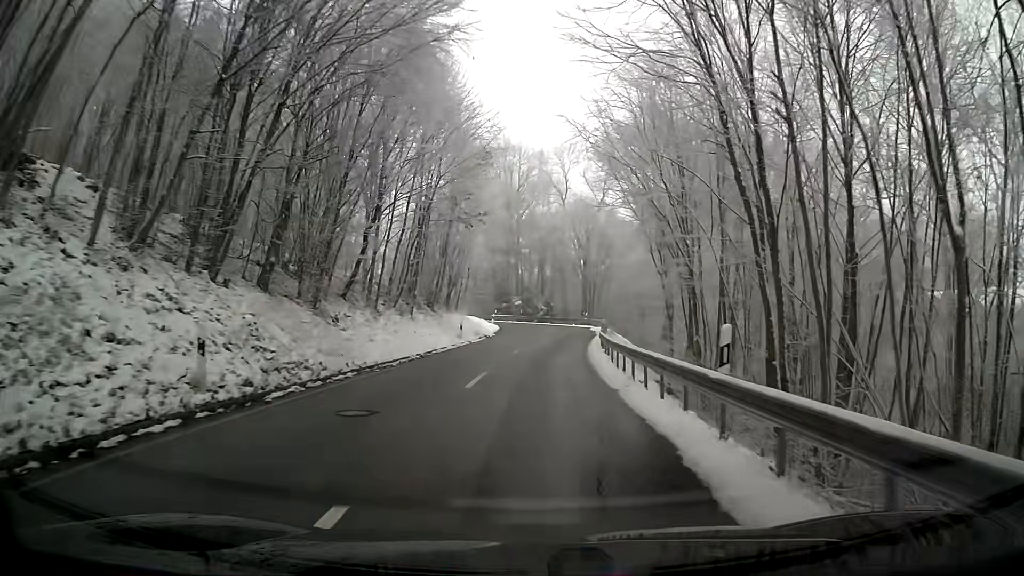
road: tertiary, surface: asphalt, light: Day
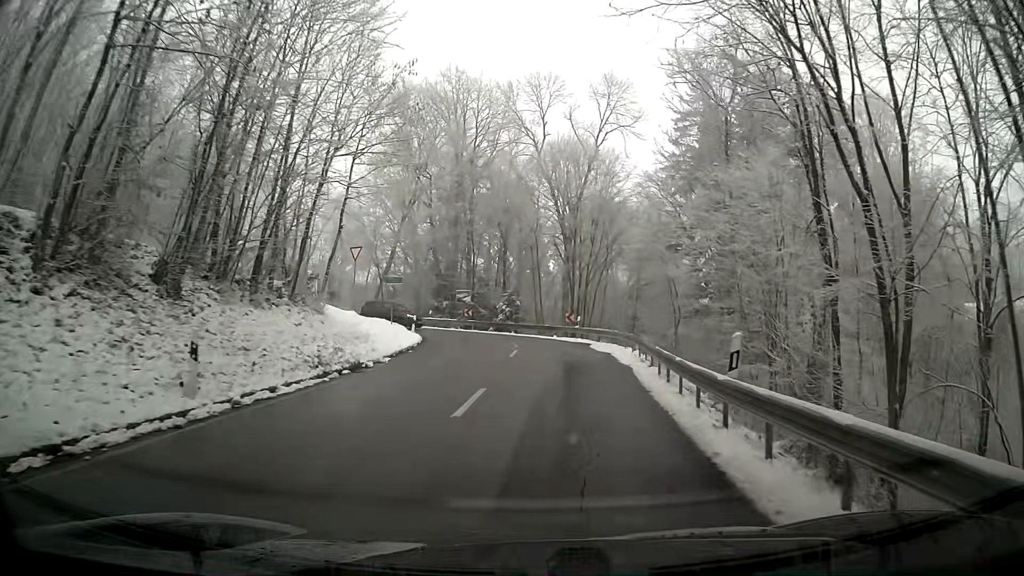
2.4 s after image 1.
(+0.5, +27.3) m; +2°
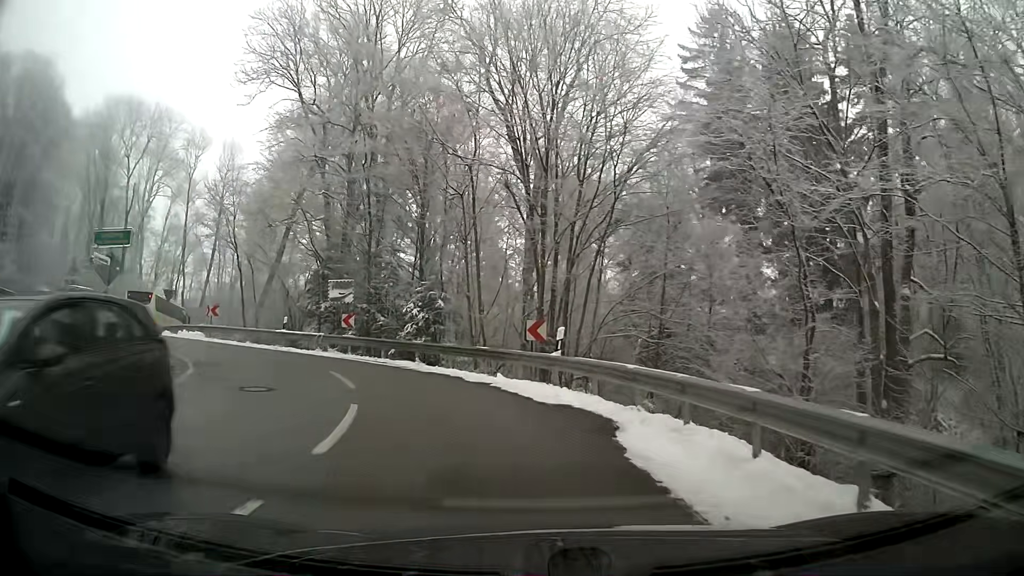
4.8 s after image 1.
(+0.9, +22.4) m; +2°
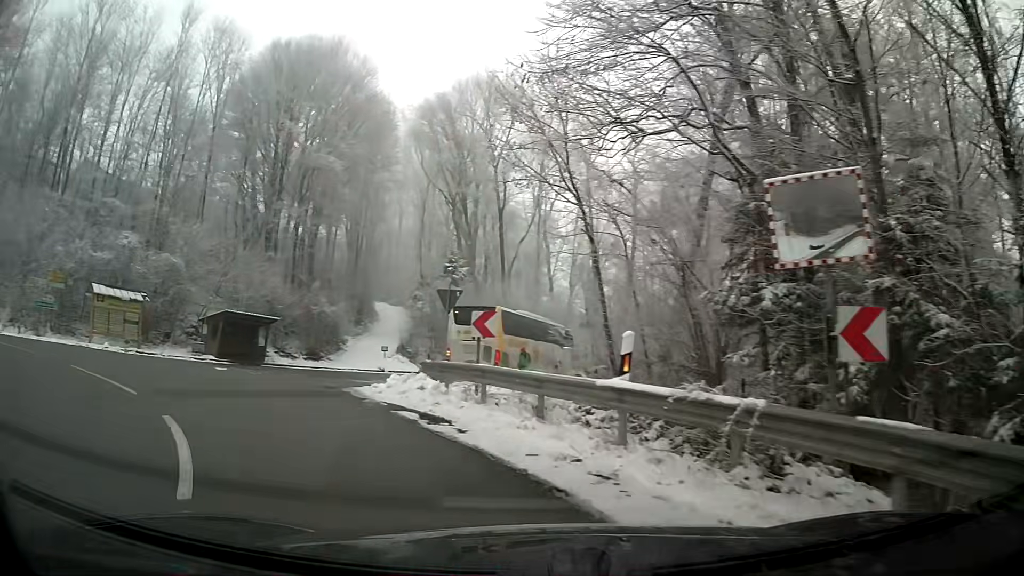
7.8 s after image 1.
(-5.9, +19.3) m; -44°
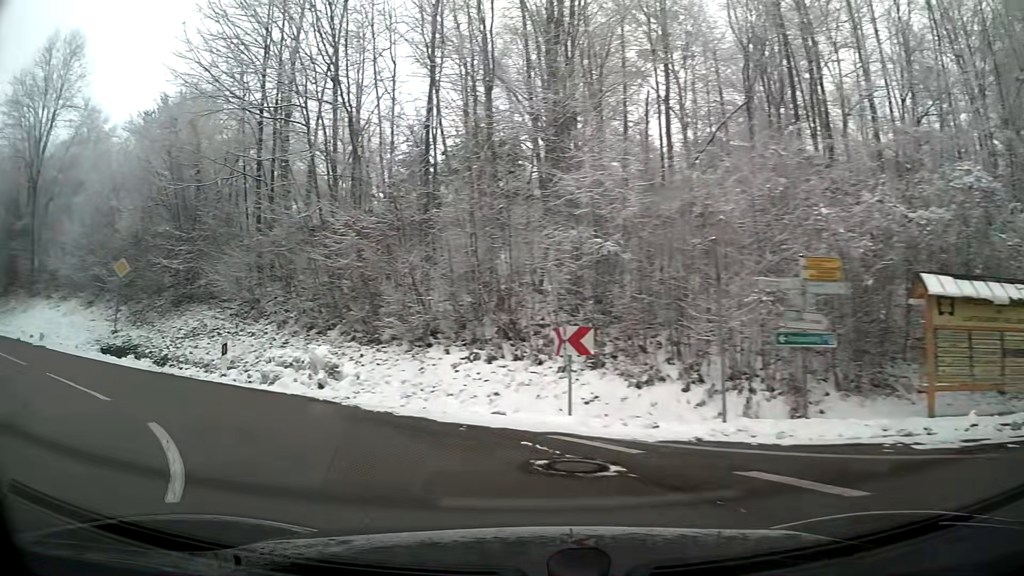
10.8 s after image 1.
(-10.1, +14.6) m; -74°
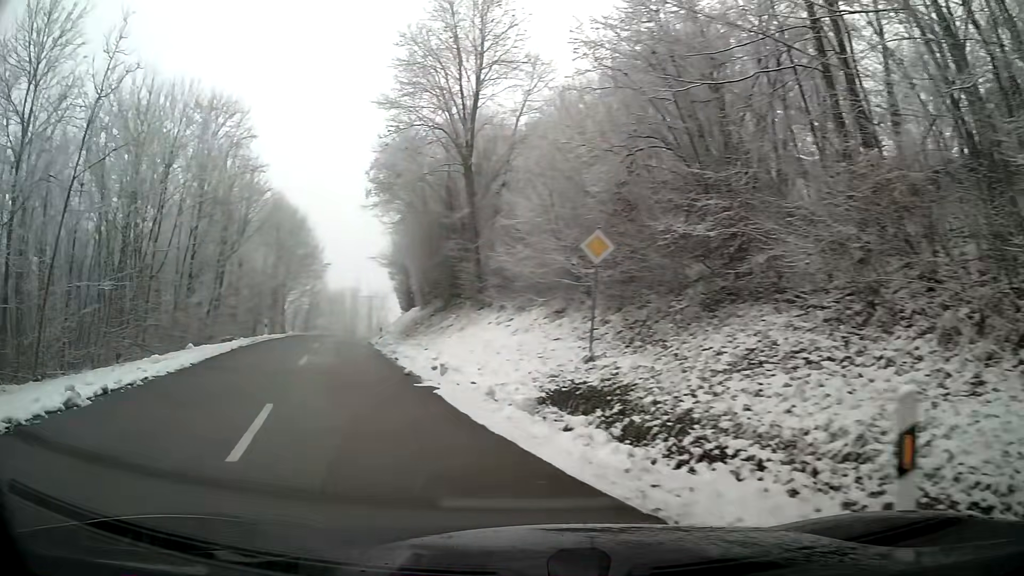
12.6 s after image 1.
(-4.6, +10.7) m; -45°
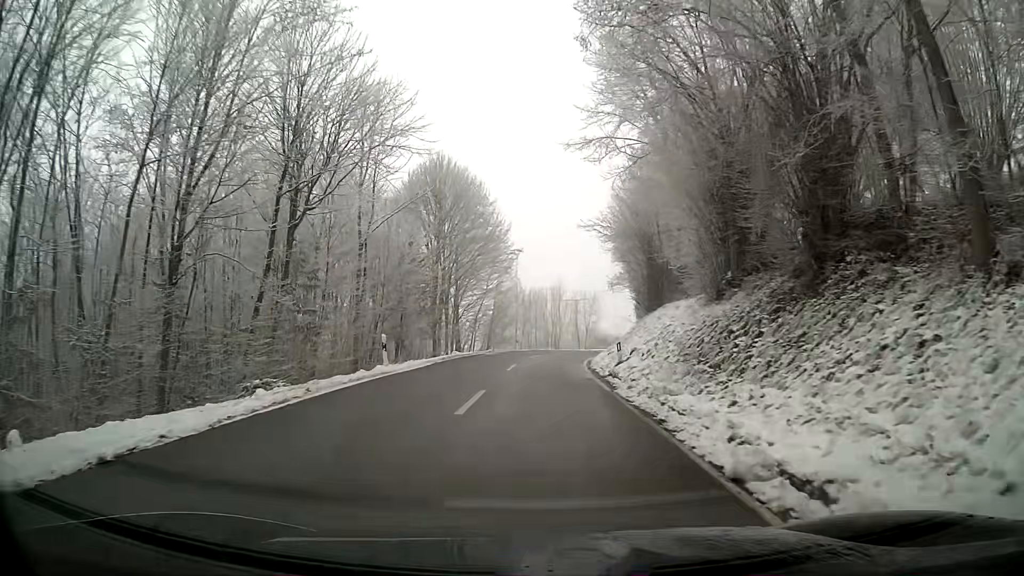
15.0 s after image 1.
(-3.2, +20.7) m; -10°
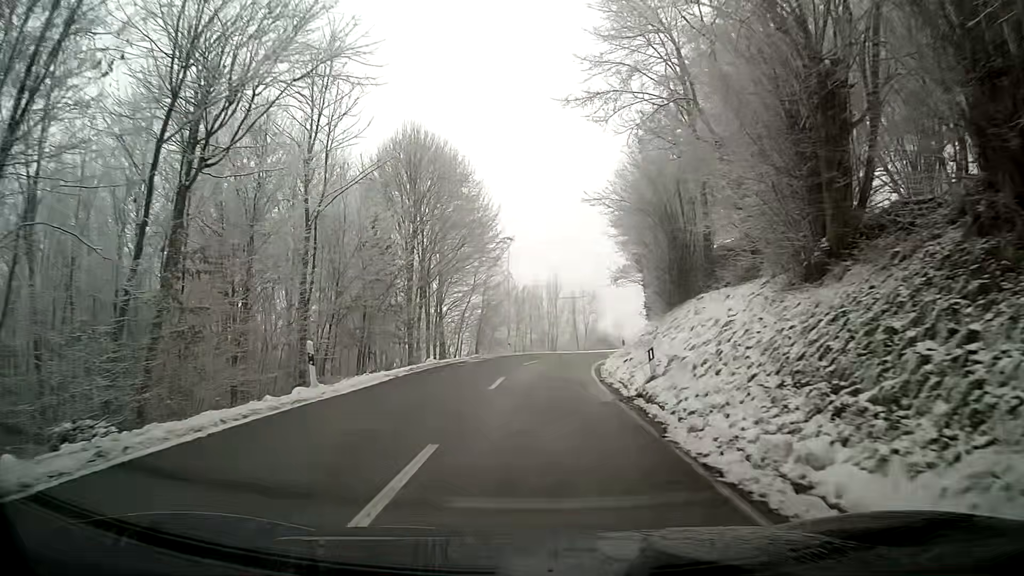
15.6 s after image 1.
(0.0, +6.6) m; 0°
(0, +10) (+1, +20) (+2, +30) (+4, +40) (+6, +49) (+9, +59) (+12, +68) (+15, +78) (+19, +87) (+22, +97) m
